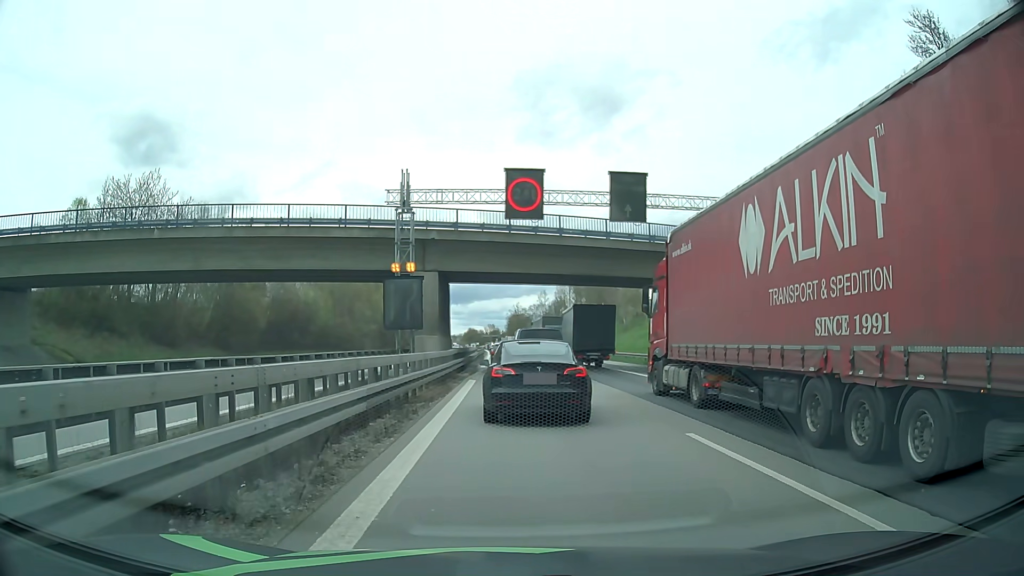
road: motorway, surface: asphalt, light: Day
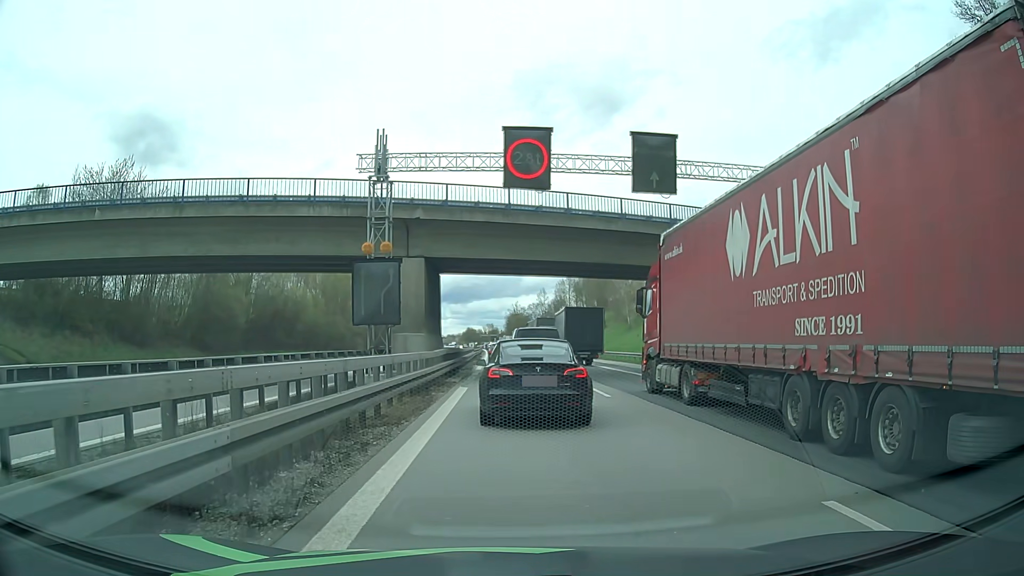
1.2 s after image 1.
(0.0, +4.8) m; 0°
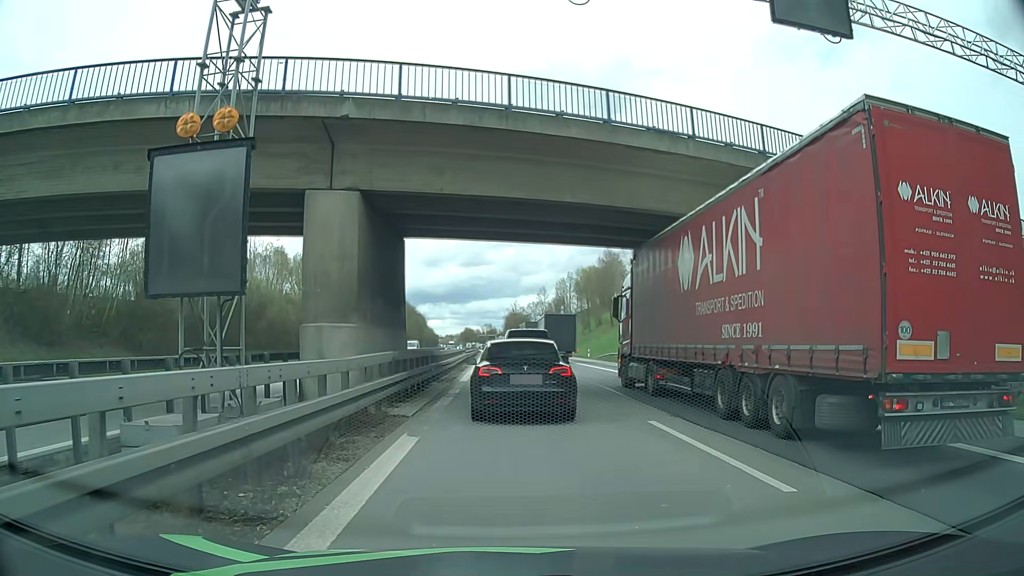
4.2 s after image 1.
(+0.1, +11.6) m; 0°
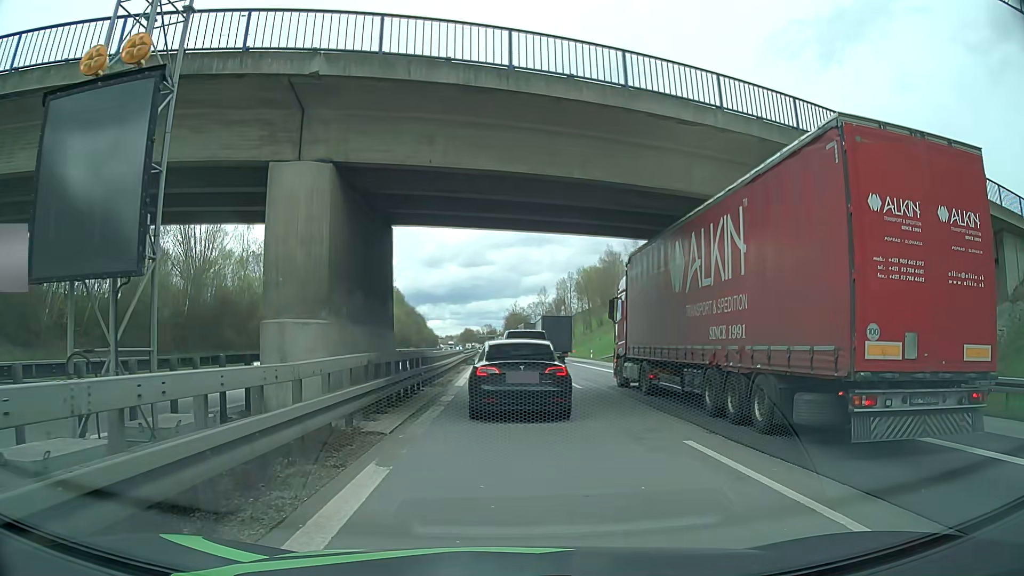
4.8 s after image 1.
(0.0, +2.5) m; 0°
(0, +10) (0, +20) (0, +30) (0, +40) (-1, +50) (-1, +60) (-1, +70) (-2, +80) (-2, +90) (-2, +100) m
